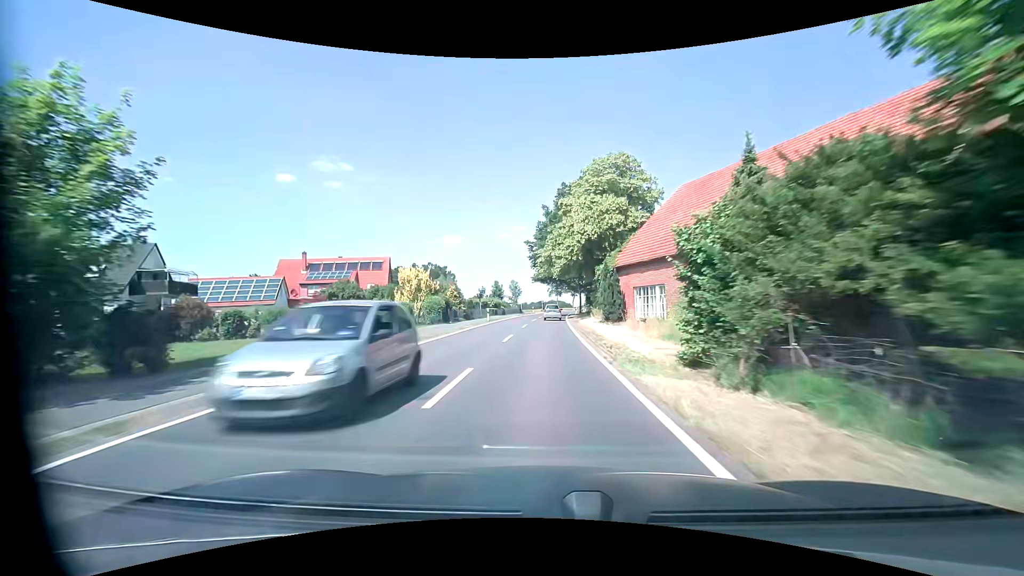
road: tertiary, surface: asphalt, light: Day
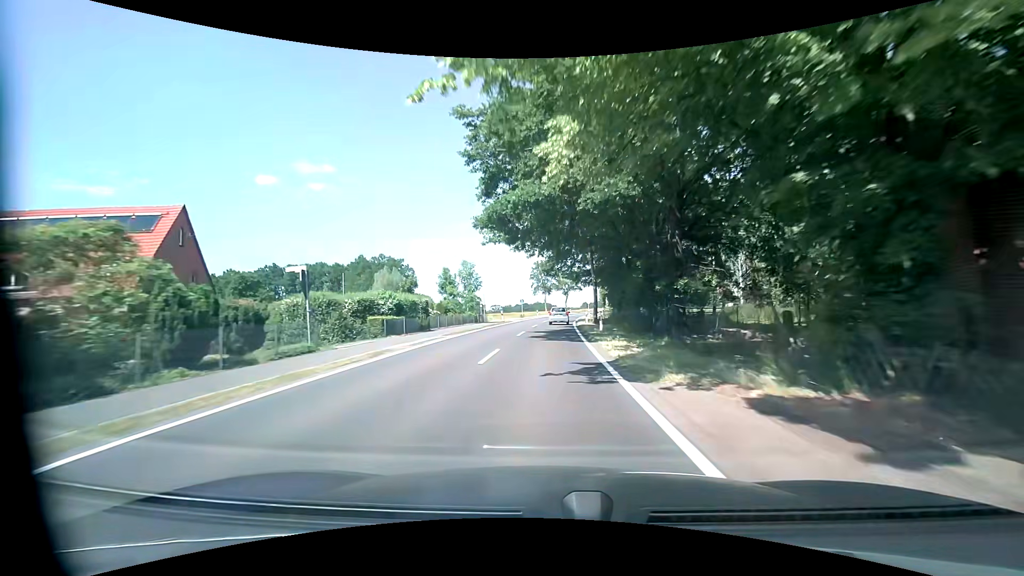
(+0.6, +42.3) m; +2°
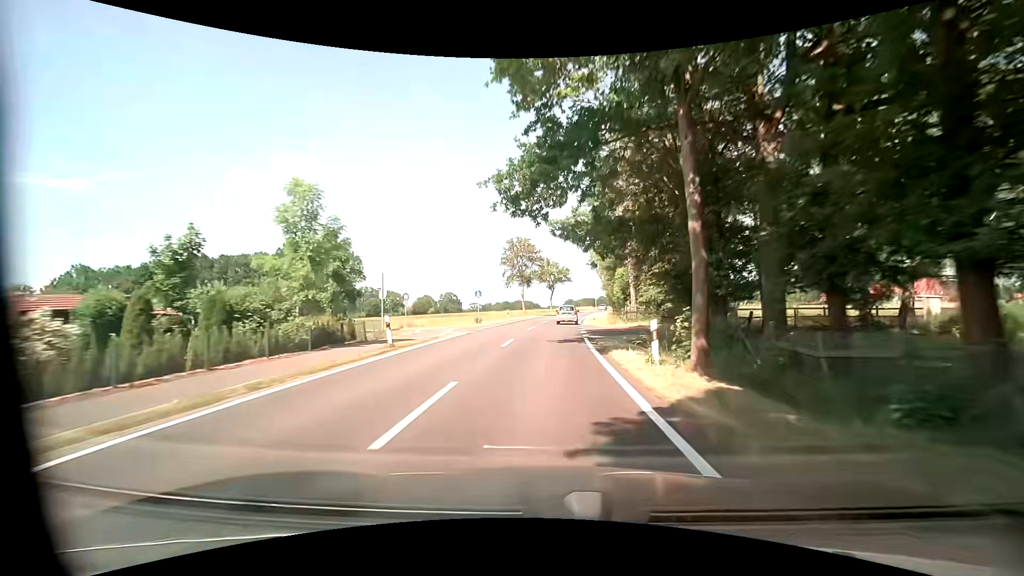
(+0.6, +30.6) m; +2°
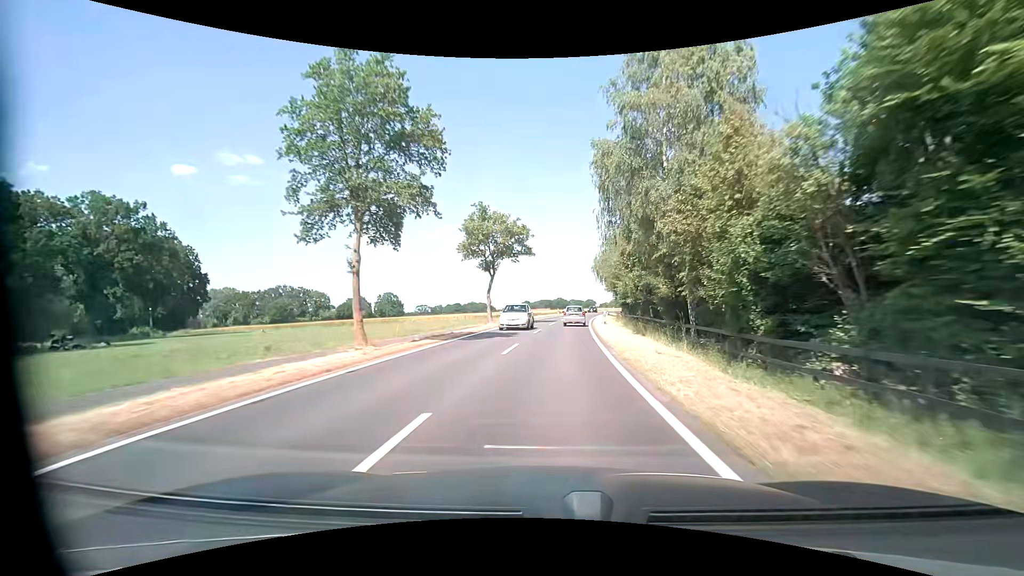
(+2.4, +49.8) m; +5°
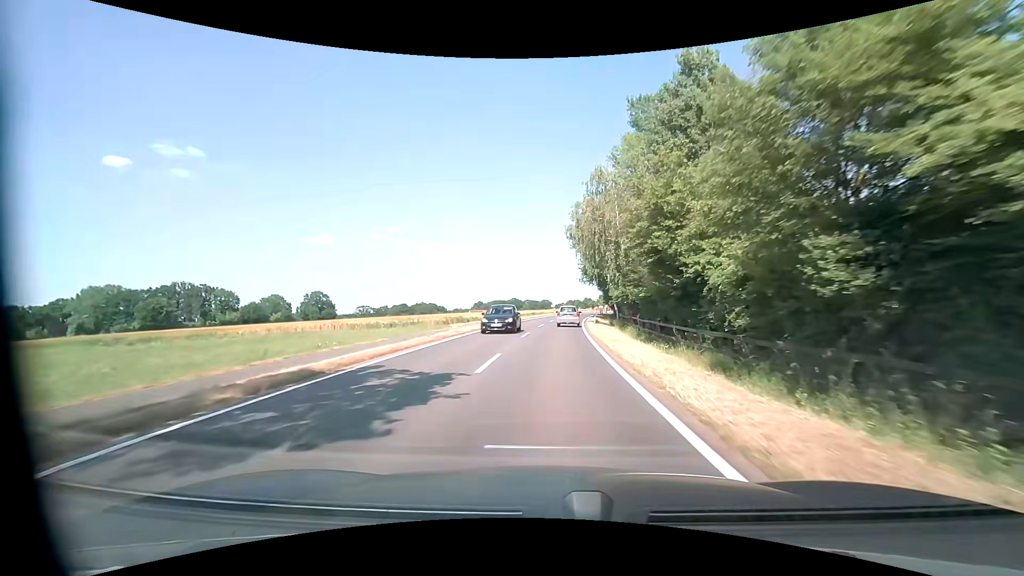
(+2.0, +39.5) m; +5°
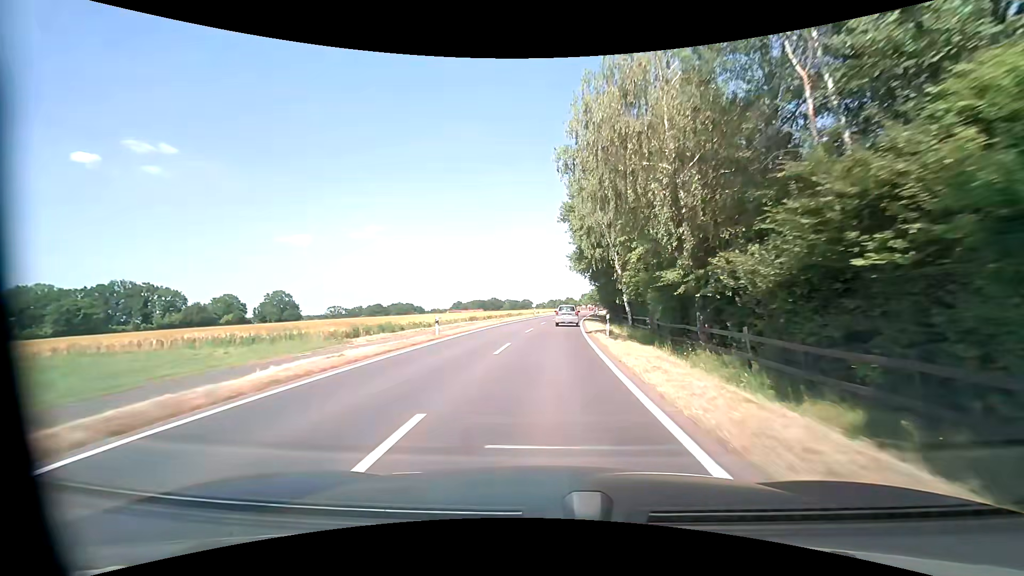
(+0.4, +19.7) m; +2°
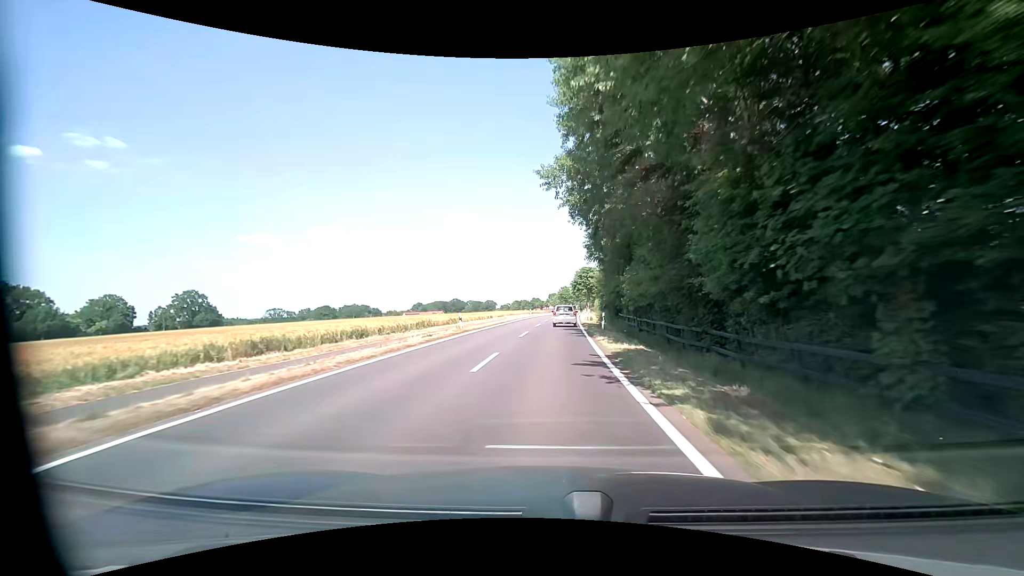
(+1.6, +39.3) m; +4°
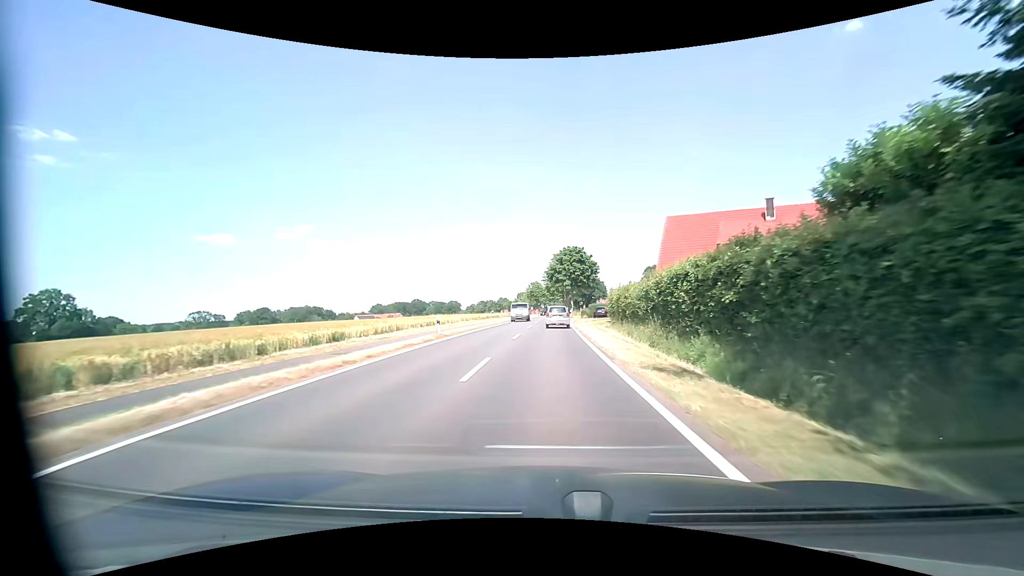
(+1.8, +48.7) m; +4°
(0, +10) (0, +20) (0, +30) (0, +40) (0, +50) (+1, +60) (+1, +70) (+1, +80) (+1, +90) (+1, +100) m
